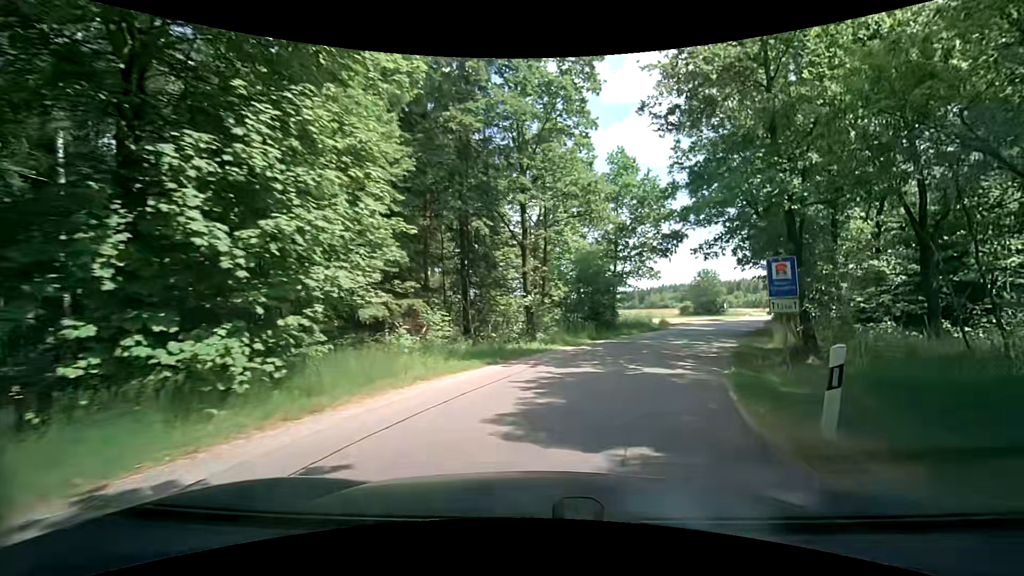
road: unclassified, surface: asphalt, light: Day
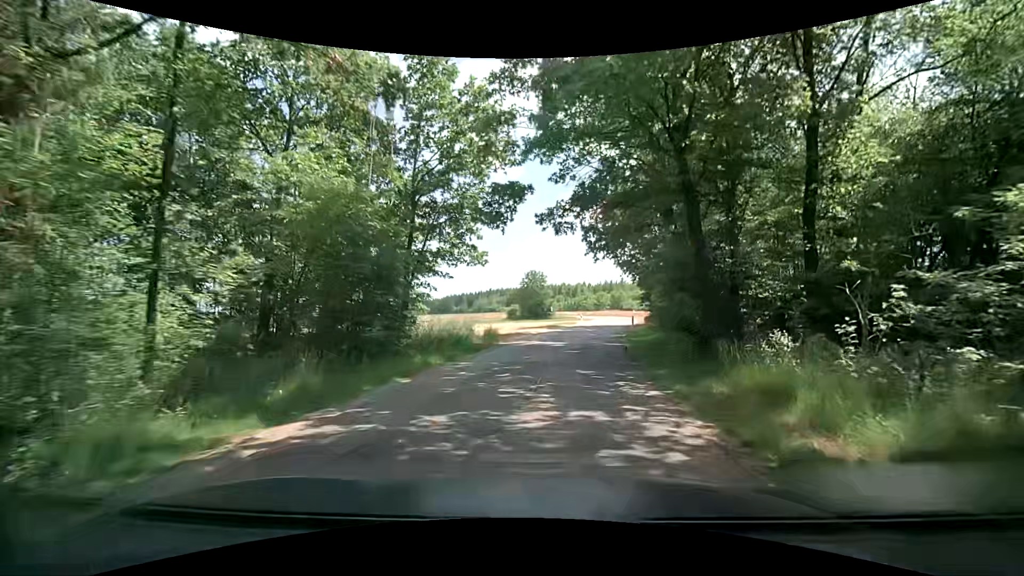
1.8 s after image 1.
(+2.9, +14.4) m; +18°
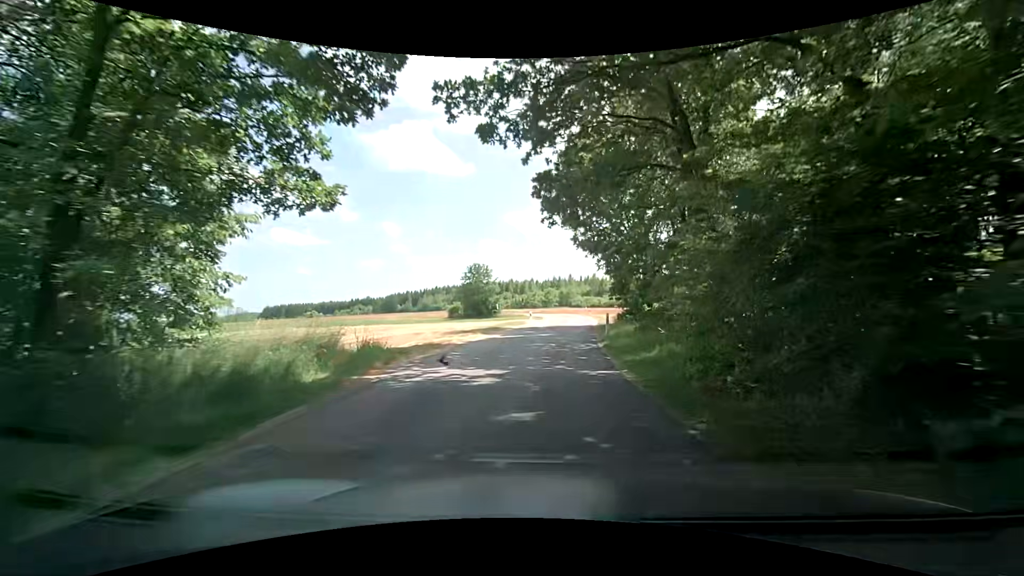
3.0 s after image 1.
(+0.6, +11.0) m; +7°
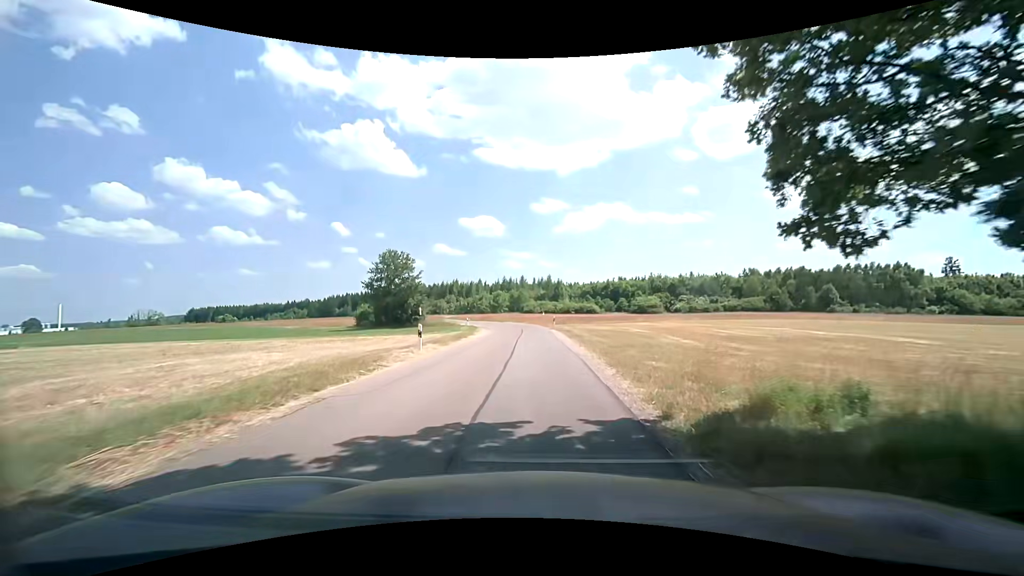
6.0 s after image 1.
(+1.6, +28.4) m; +5°
(0, +10) (0, +20) (0, +30) (0, +40) (-1, +50) (-3, +60) (-6, +69) (-9, +79) (-12, +88) (-16, +98) m
